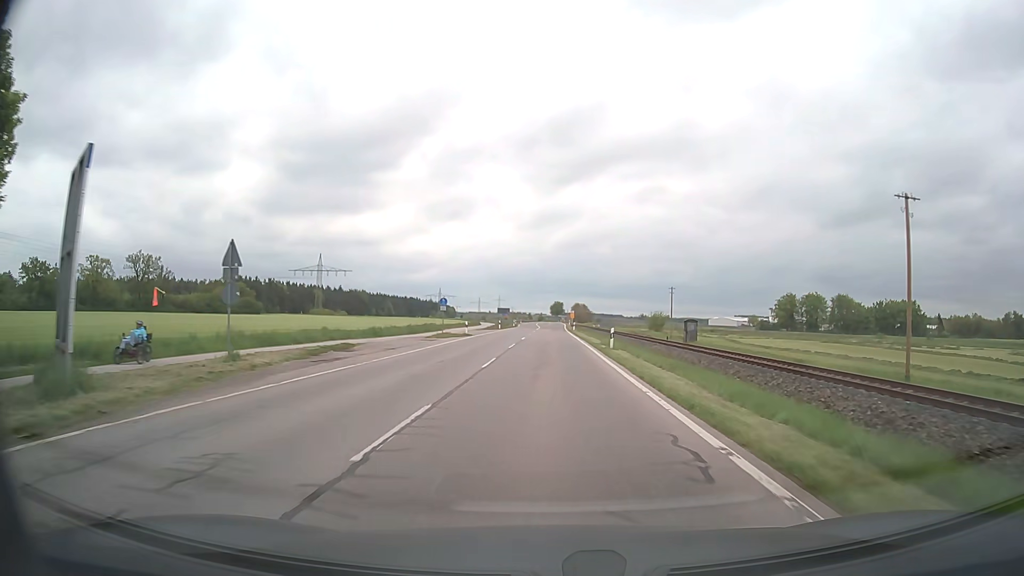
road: secondary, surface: asphalt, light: Day
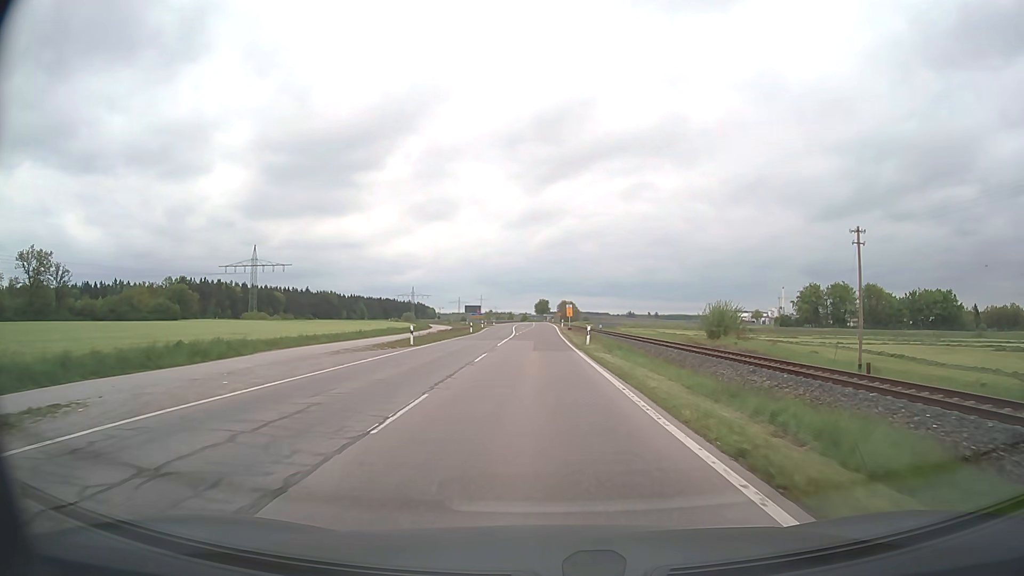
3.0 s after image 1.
(+0.4, +46.4) m; +1°
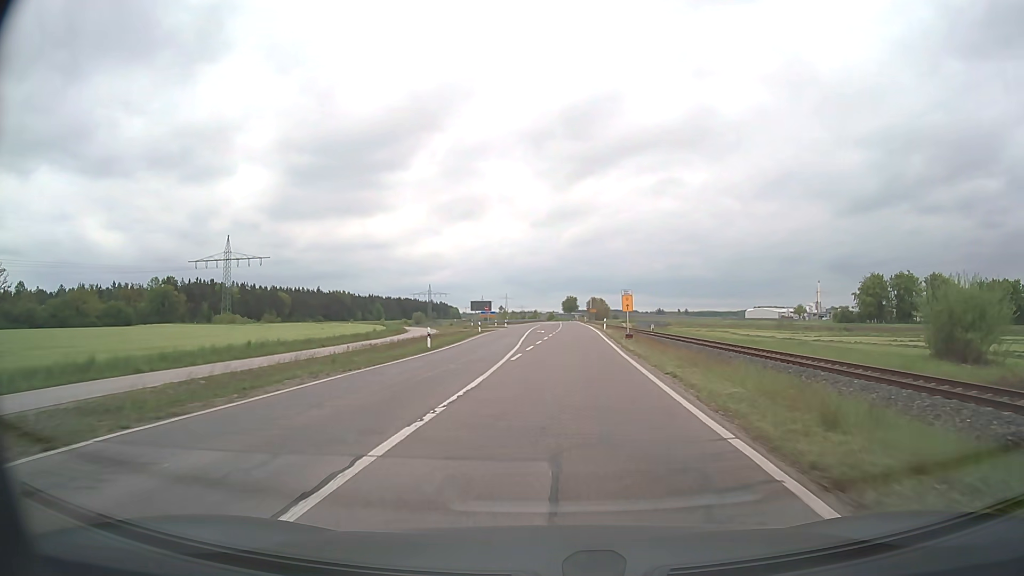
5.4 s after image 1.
(-0.4, +34.3) m; -2°
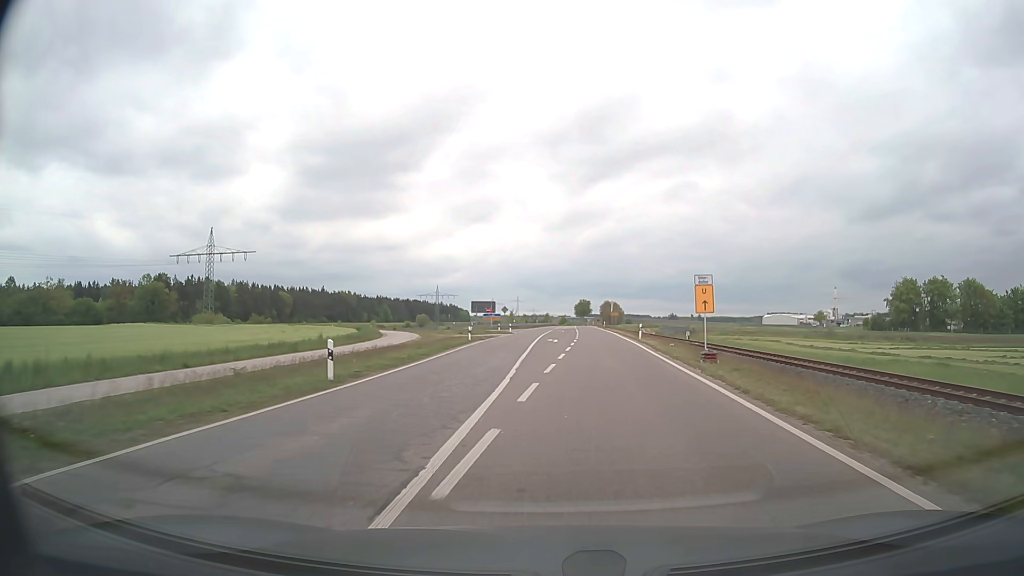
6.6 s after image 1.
(-0.2, +16.1) m; -1°
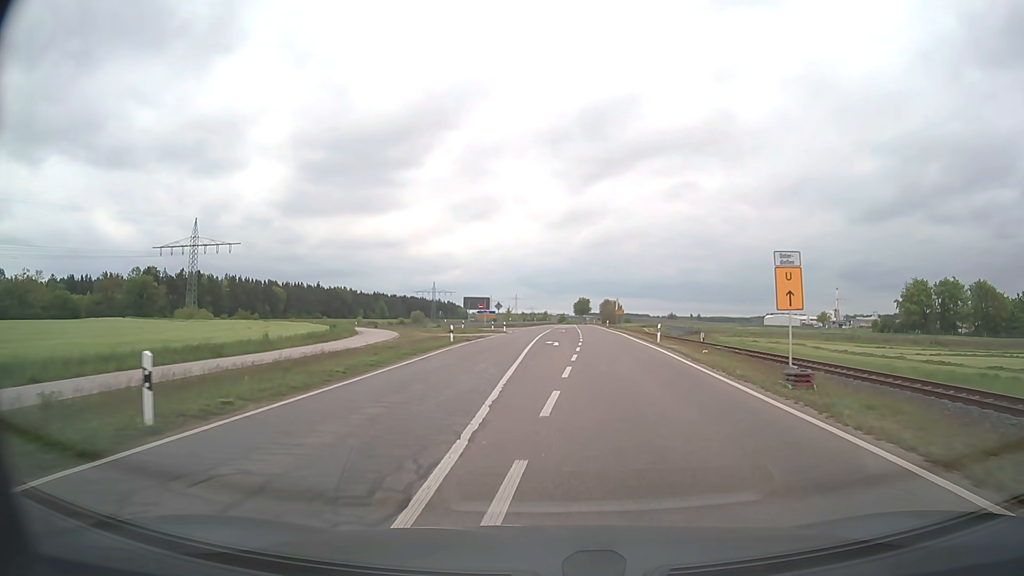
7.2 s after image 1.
(0.0, +7.8) m; 0°
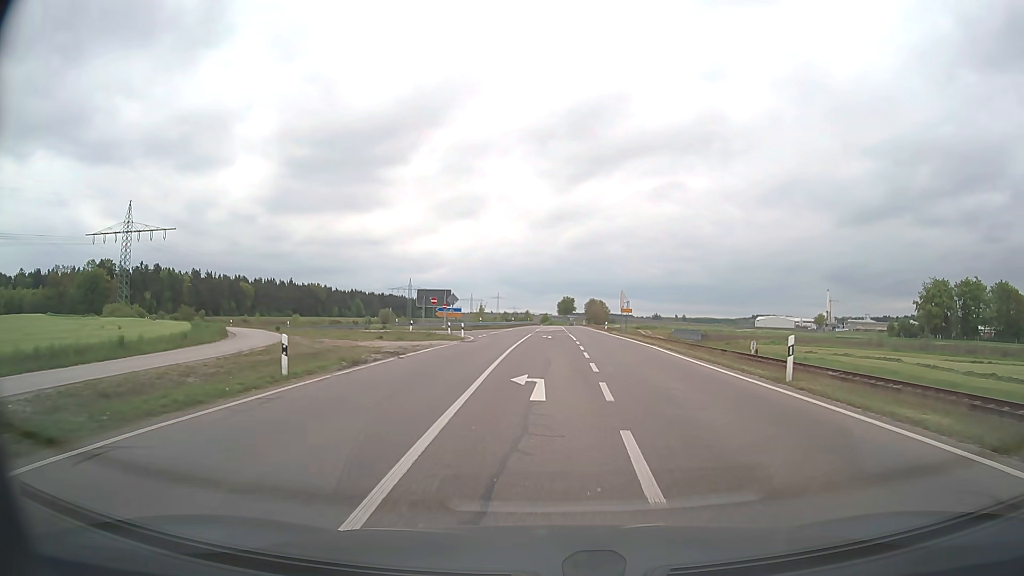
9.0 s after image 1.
(+0.3, +22.1) m; +1°
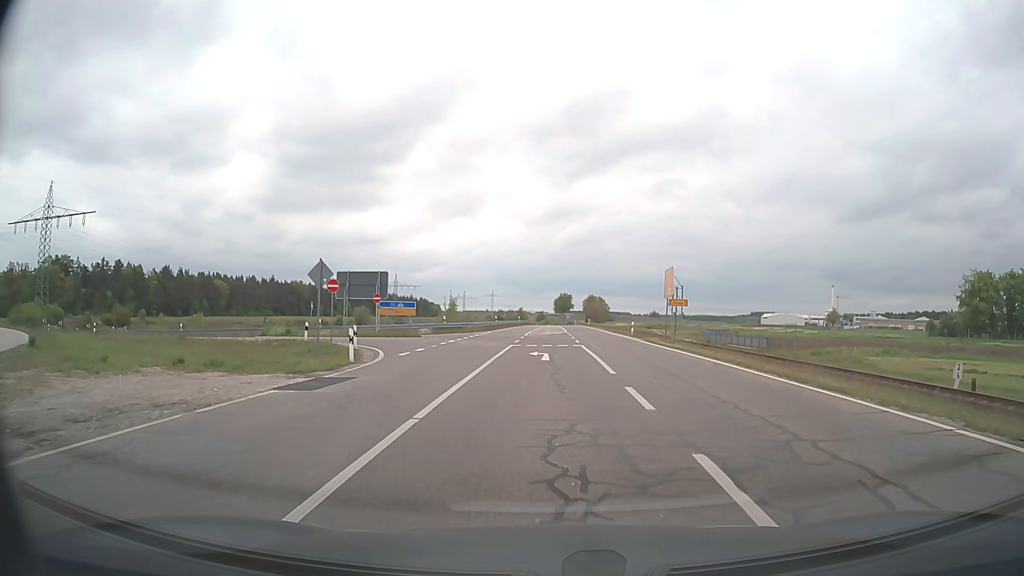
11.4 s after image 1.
(+0.2, +25.3) m; 0°
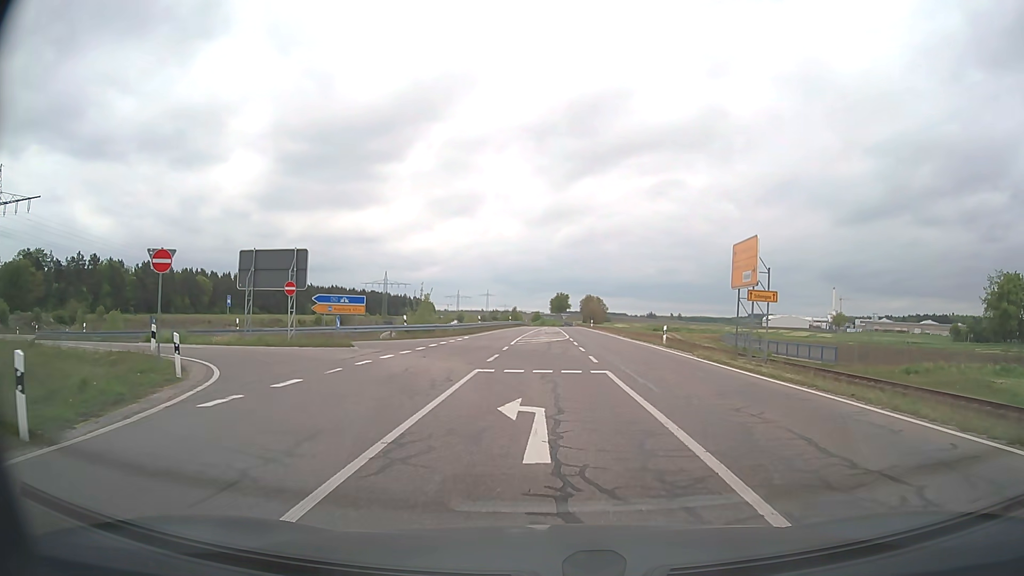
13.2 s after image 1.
(0.0, +14.0) m; 0°
(0, +10) (0, +20) (-4, +29) (-13, +33) (-23, +34) (-33, +36) (-42, +41) (-49, +47) (-56, +54) (-61, +63) m
